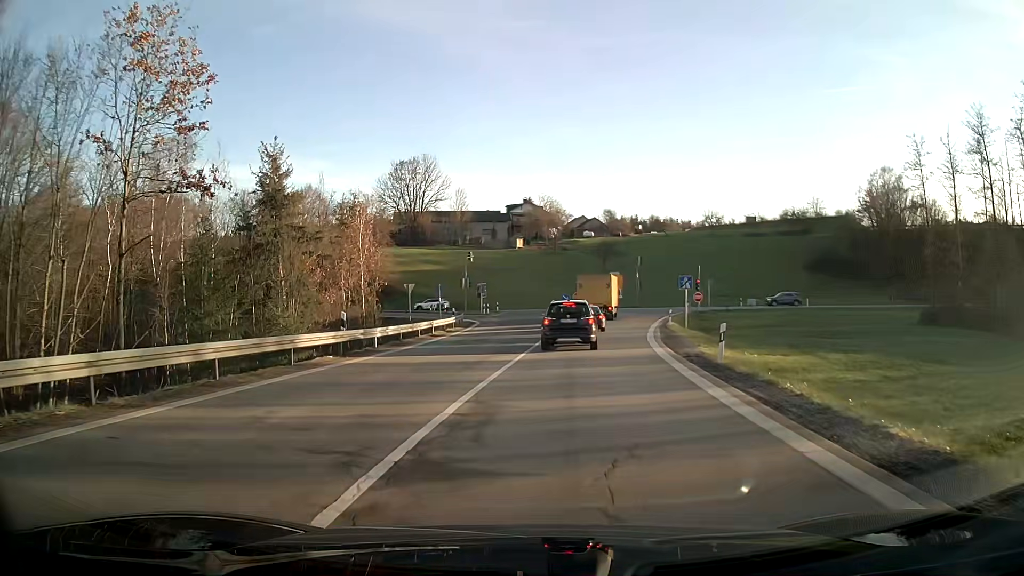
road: motorway_link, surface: asphalt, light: Day
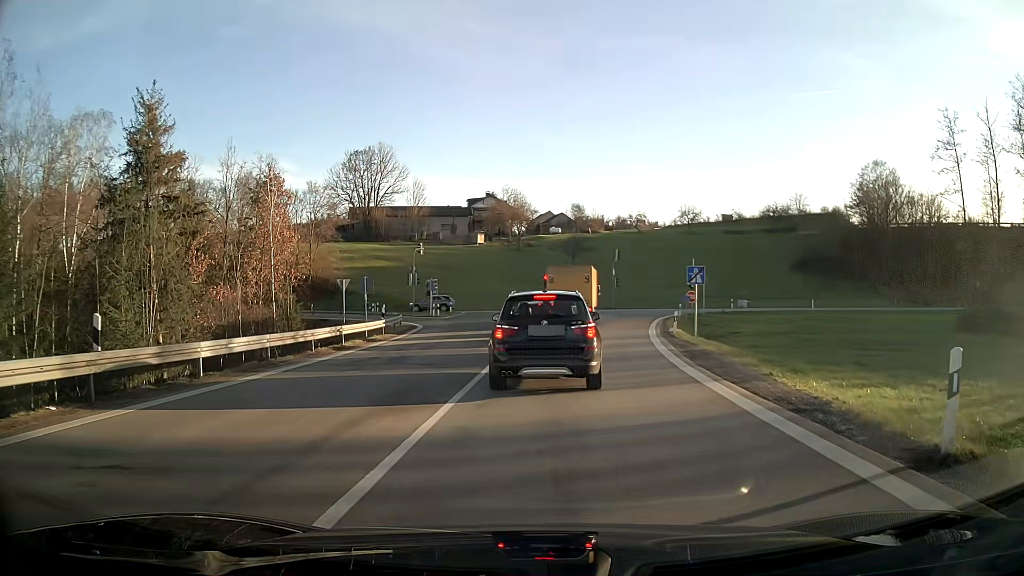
(+0.2, +10.7) m; +2°
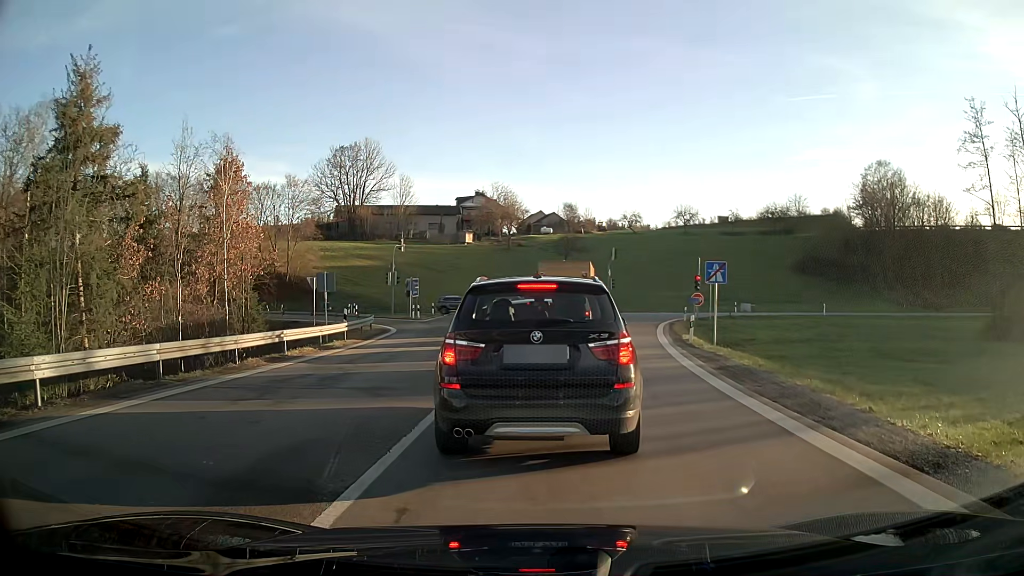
(+0.1, +4.9) m; +1°
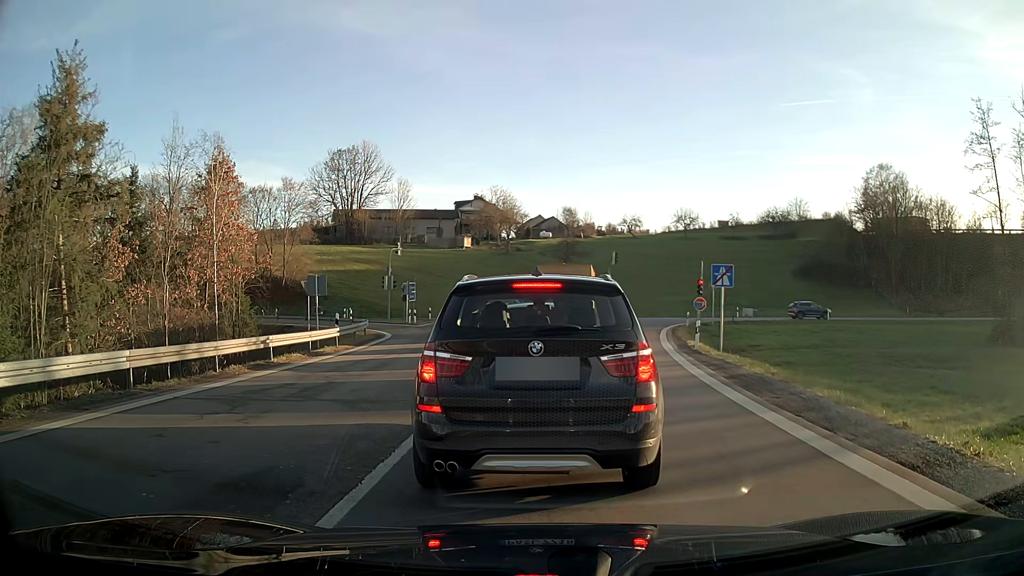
(0.0, +1.0) m; 0°
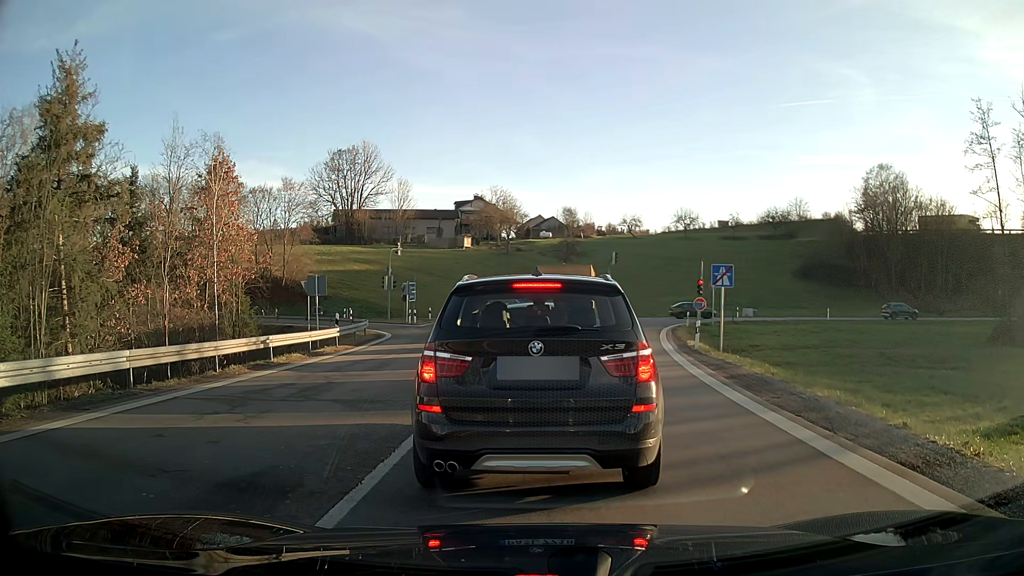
(0.0, 0.0) m; 0°
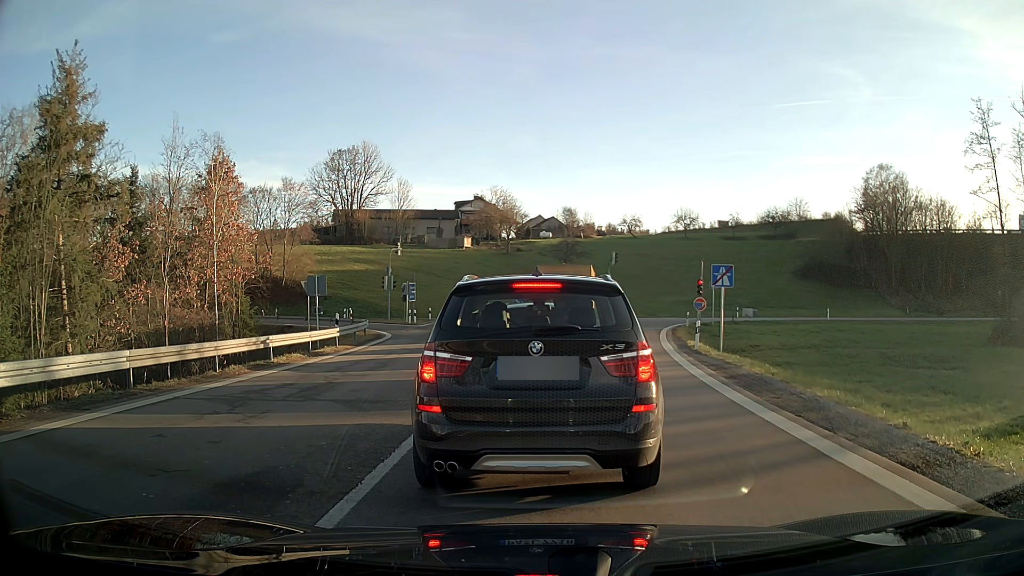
(0.0, 0.0) m; 0°
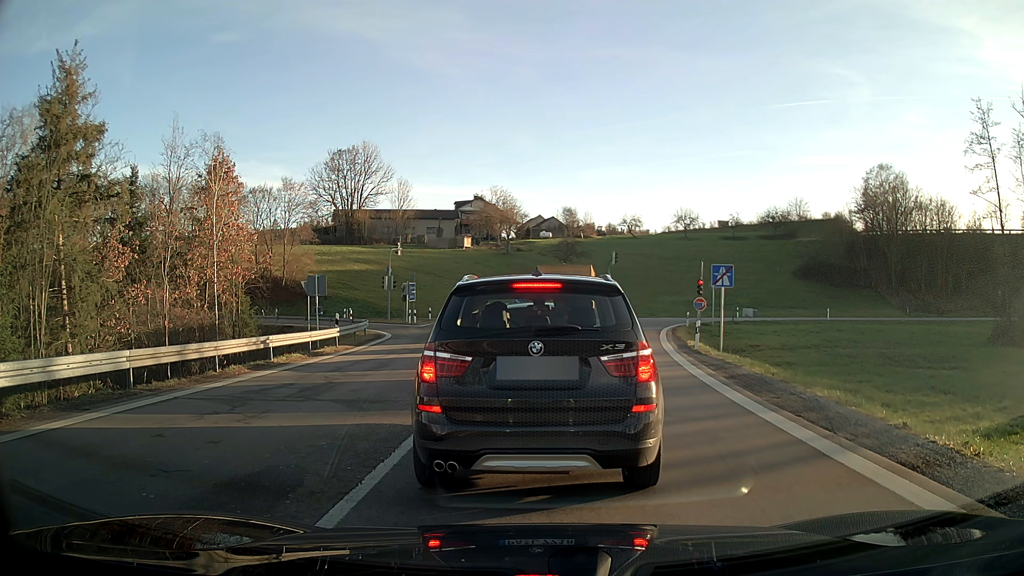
(0.0, 0.0) m; 0°
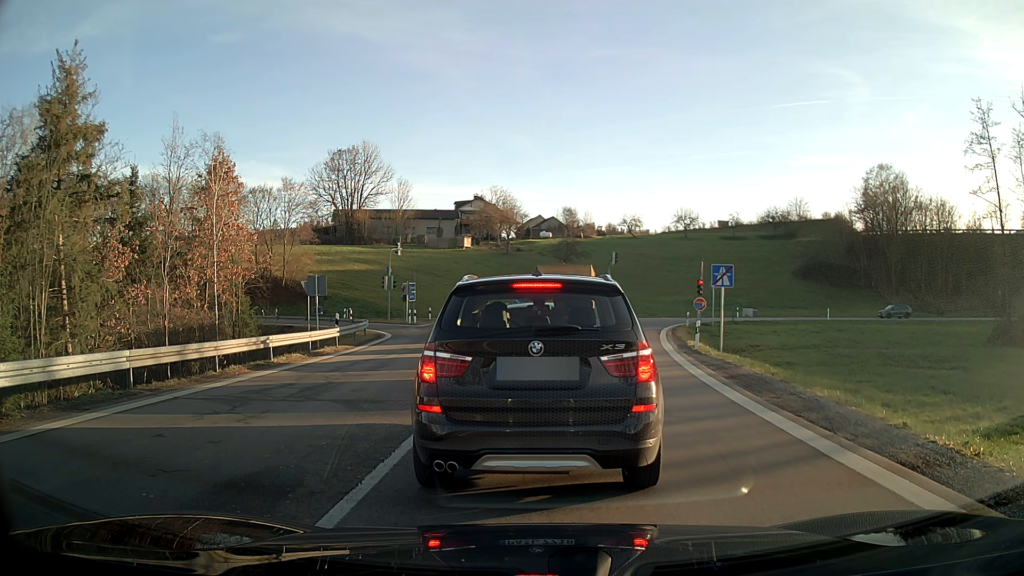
(0.0, 0.0) m; 0°
(0, +10) (0, +20) (+1, +30) (+3, +40) (+3, +50) (0, +59) (-8, +65) (-18, +67) (-28, +68) (-37, +69) m
